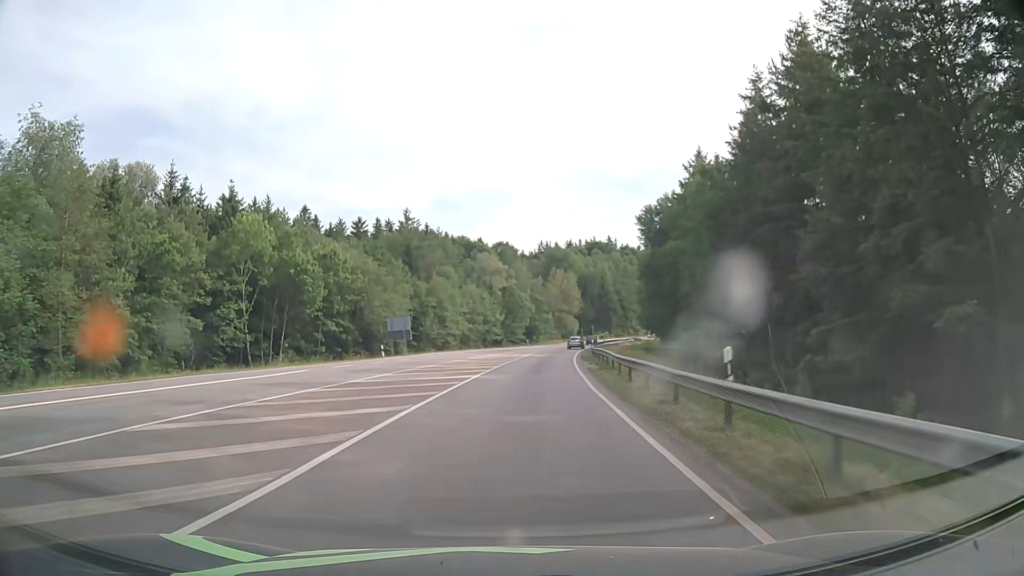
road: secondary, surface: asphalt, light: Day
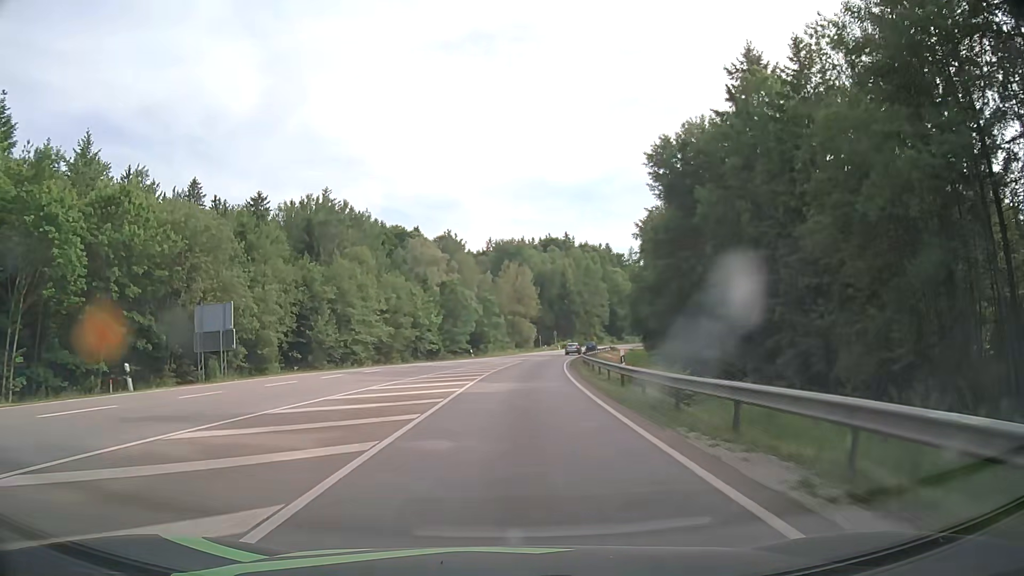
(+1.3, +32.1) m; +5°
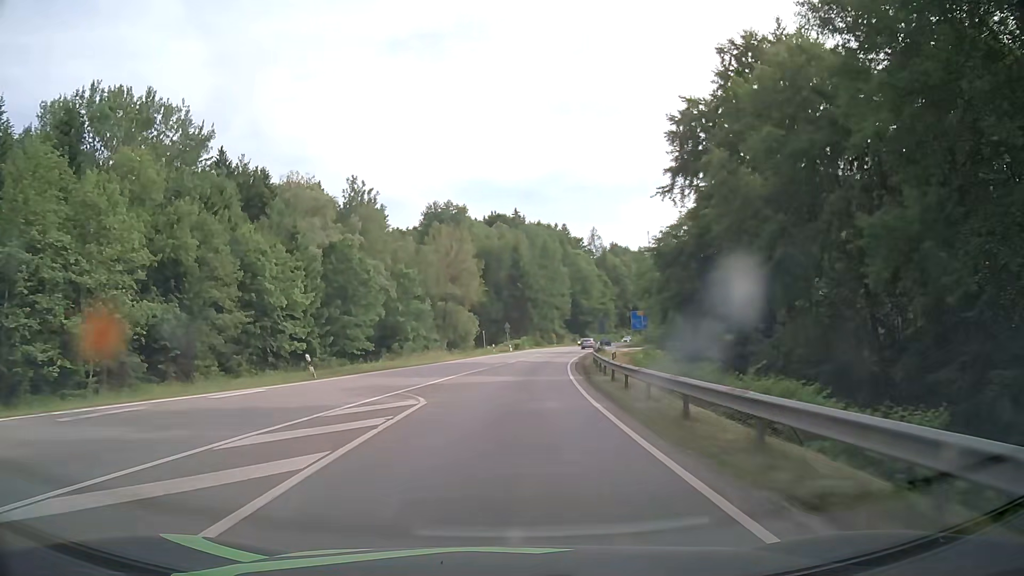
(+1.8, +42.8) m; +5°
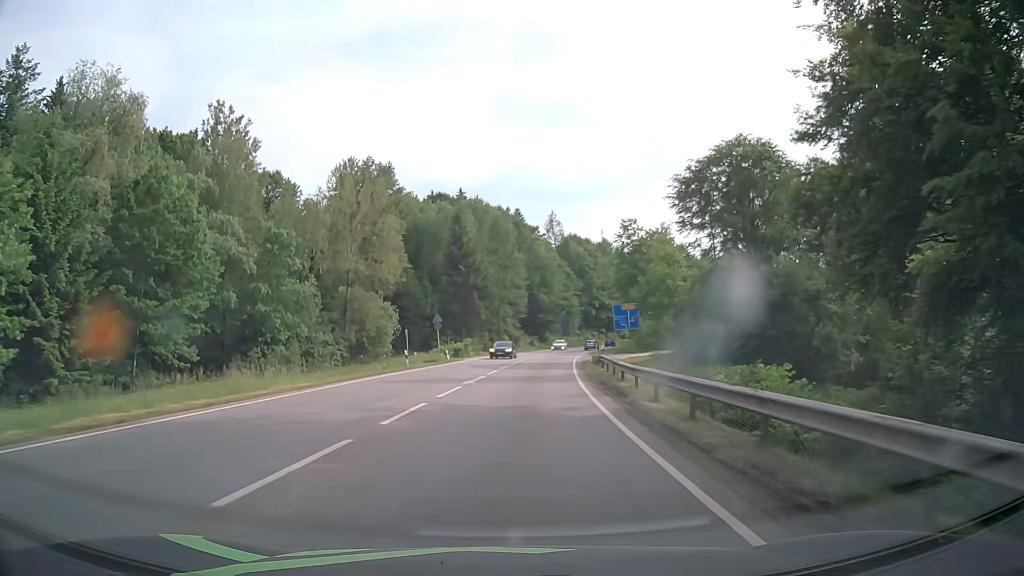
(+1.2, +32.2) m; +4°
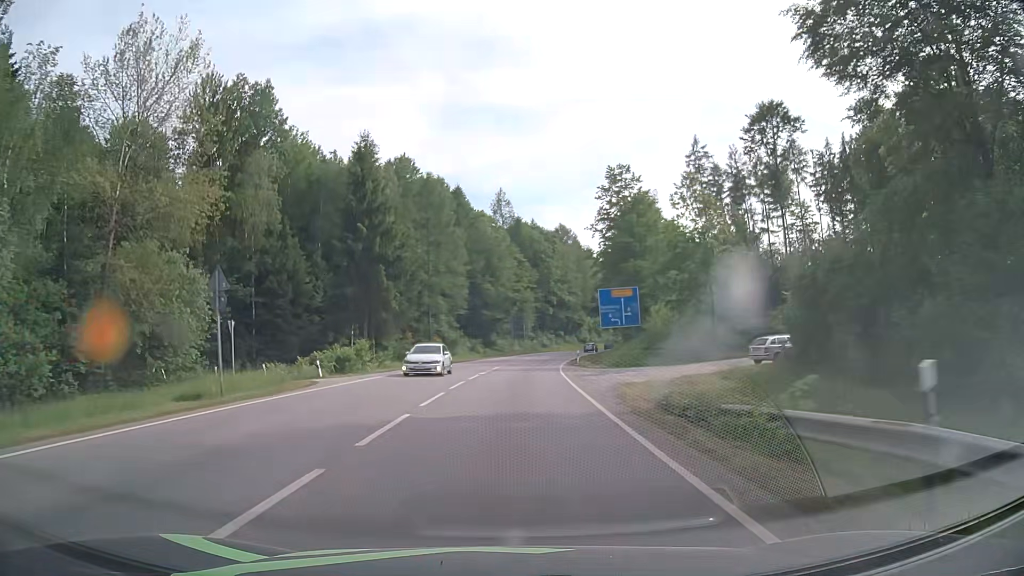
(+1.5, +32.1) m; +5°
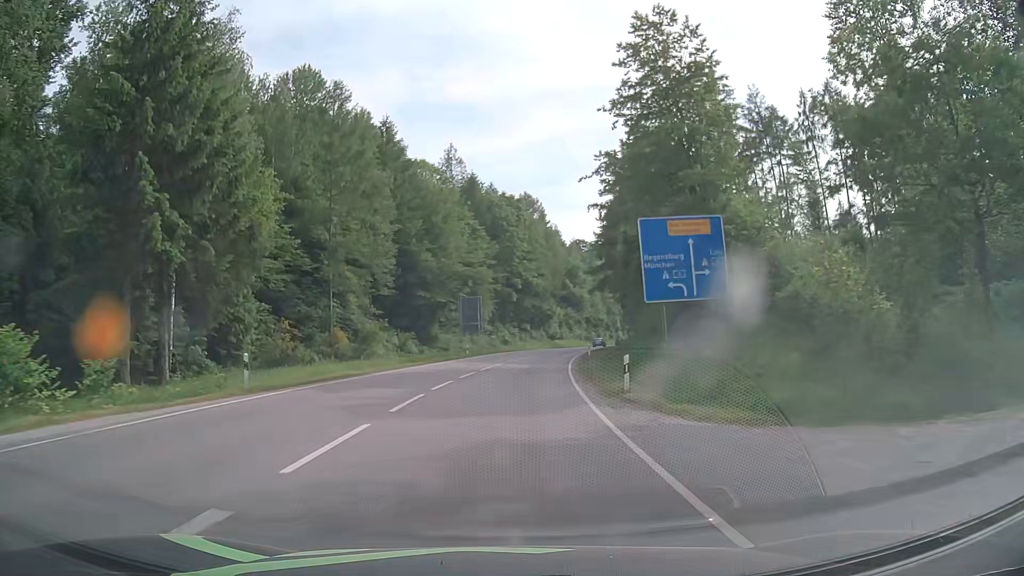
(+1.1, +32.1) m; +4°
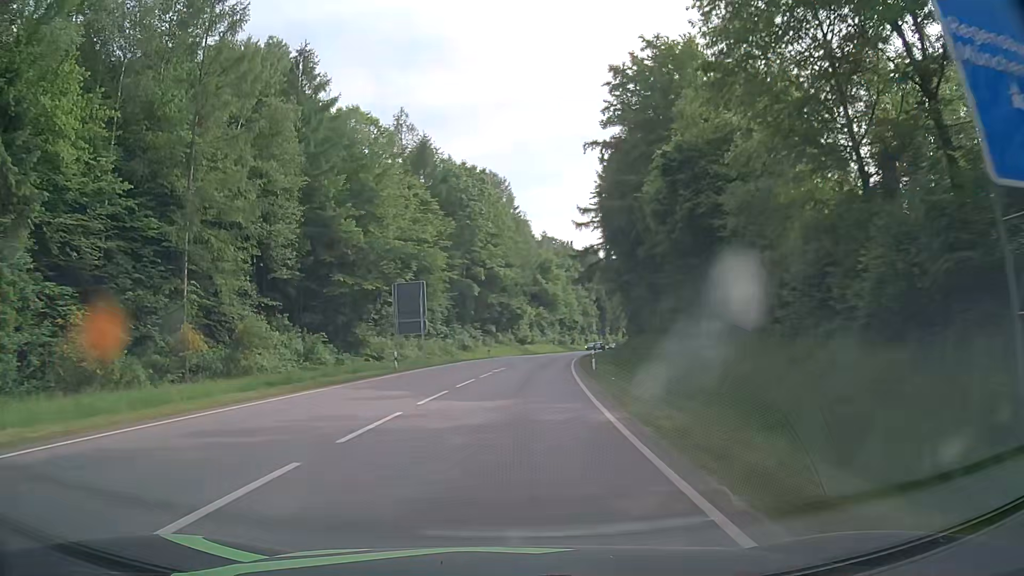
(+0.5, +21.5) m; +3°
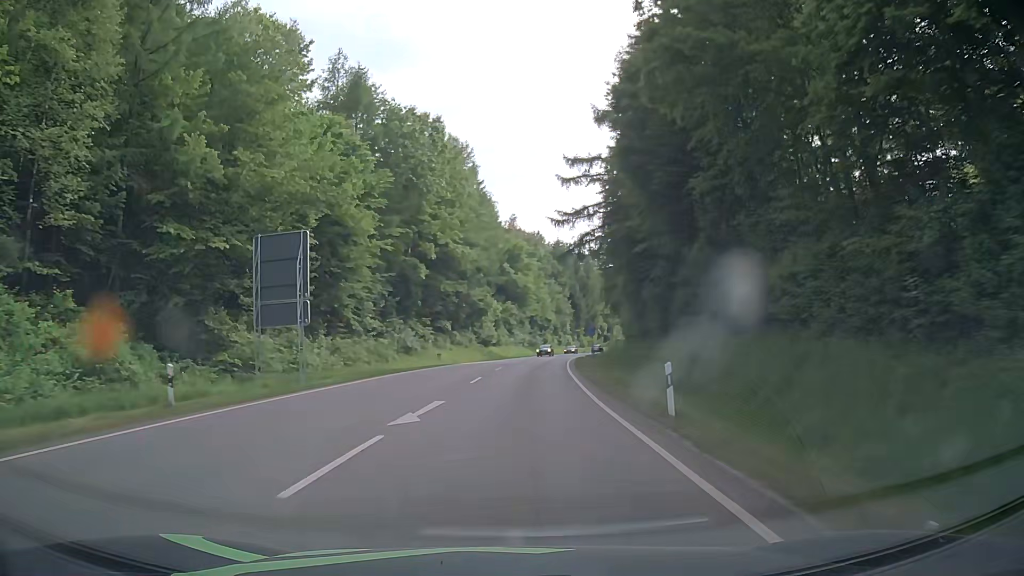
(+0.6, +21.5) m; +3°
(0, +10) (+1, +20) (+1, +30) (+2, +40) (+3, +50) (+4, +60) (+5, +70) (+7, +80) (+9, +89) (+11, +99) m
